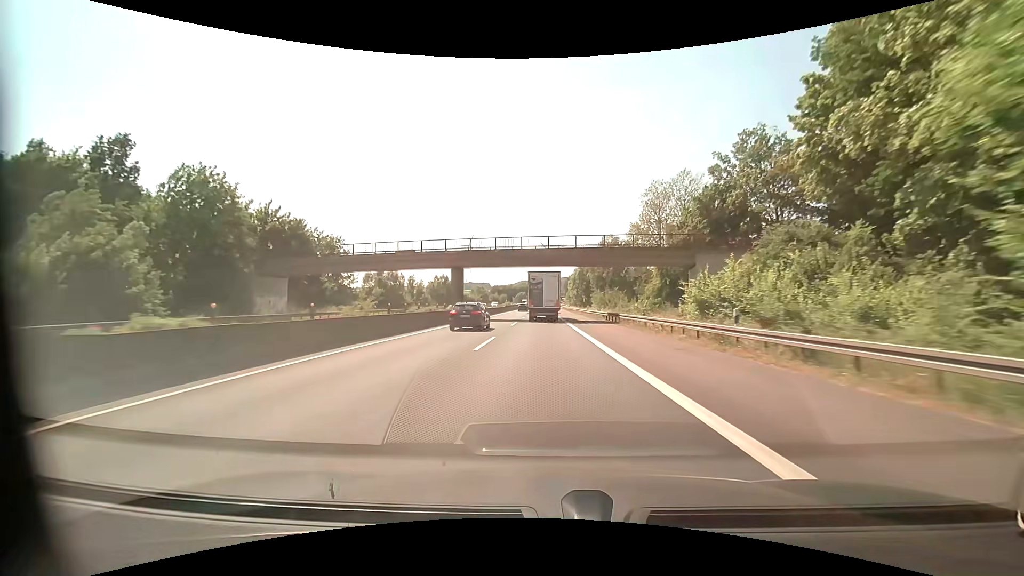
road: motorway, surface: asphalt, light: Day
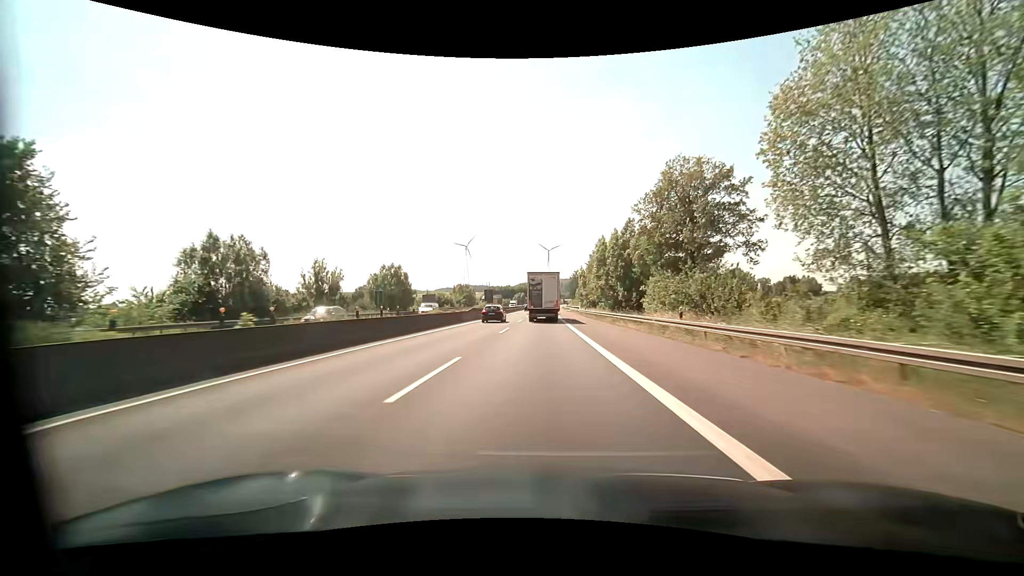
(-0.2, +43.7) m; 0°
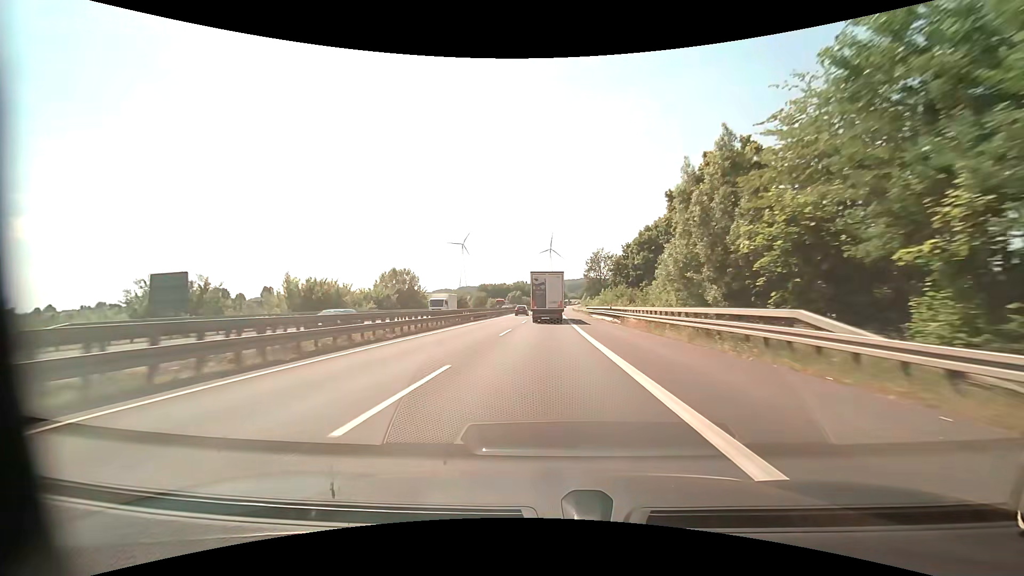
(+0.2, +73.7) m; 0°
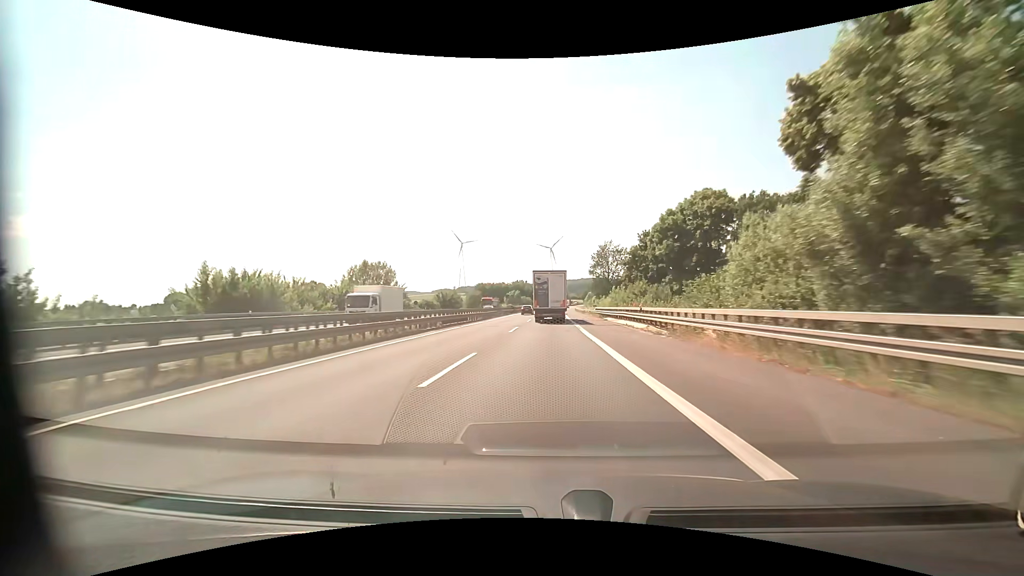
(0.0, +14.8) m; 0°
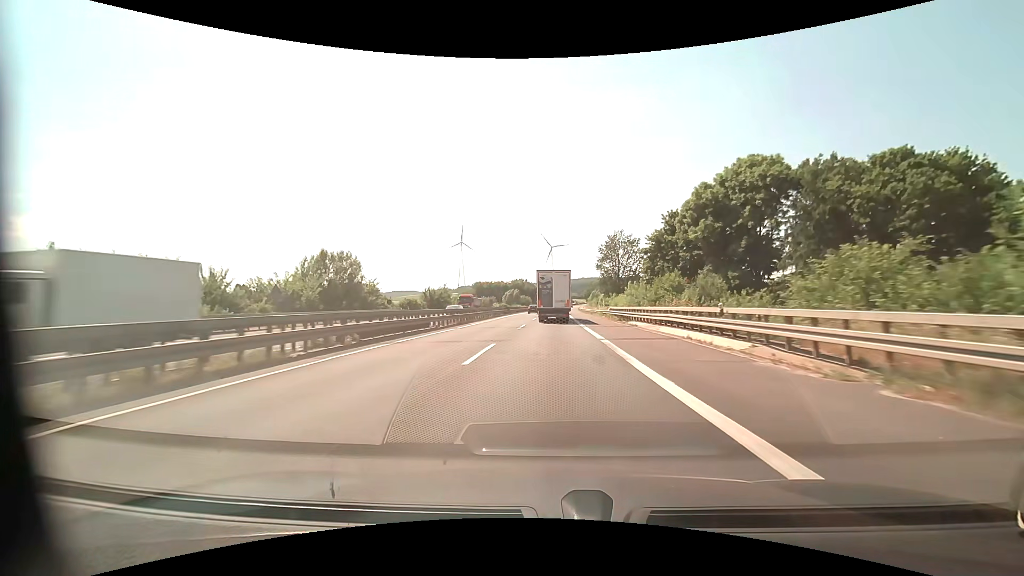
(0.0, +14.9) m; 0°
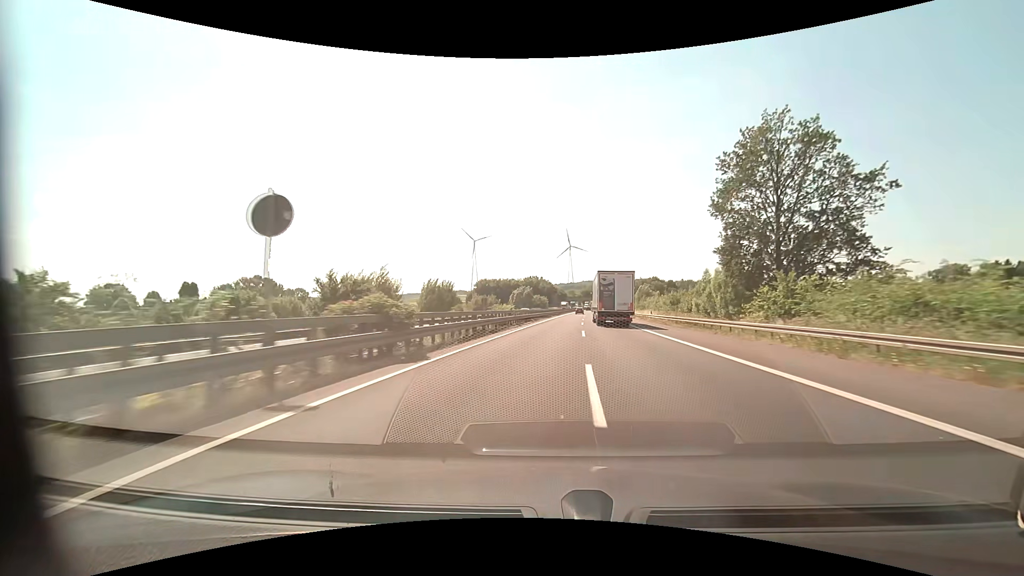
(-1.1, +59.6) m; -2°
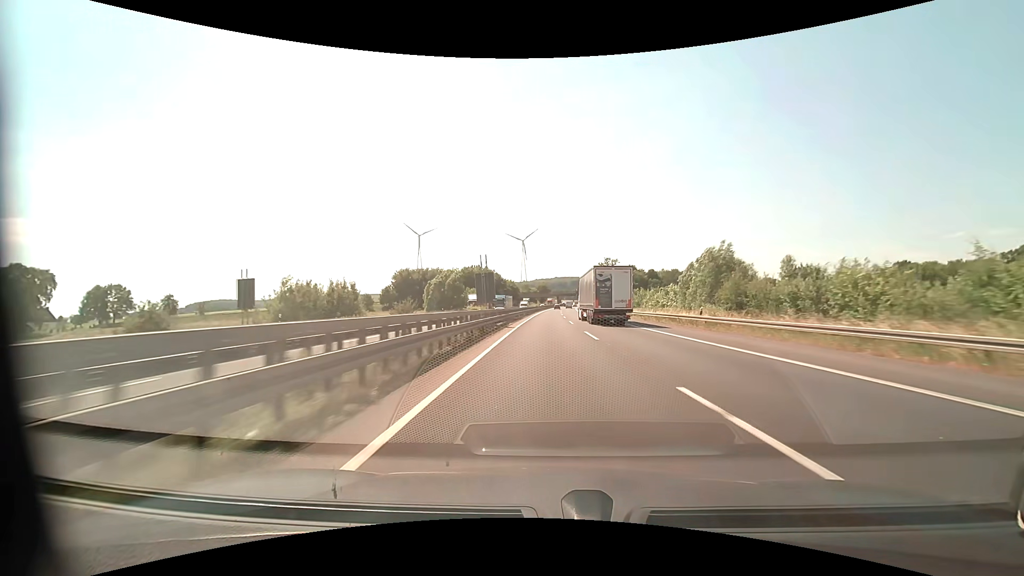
(+3.2, +75.4) m; +5°
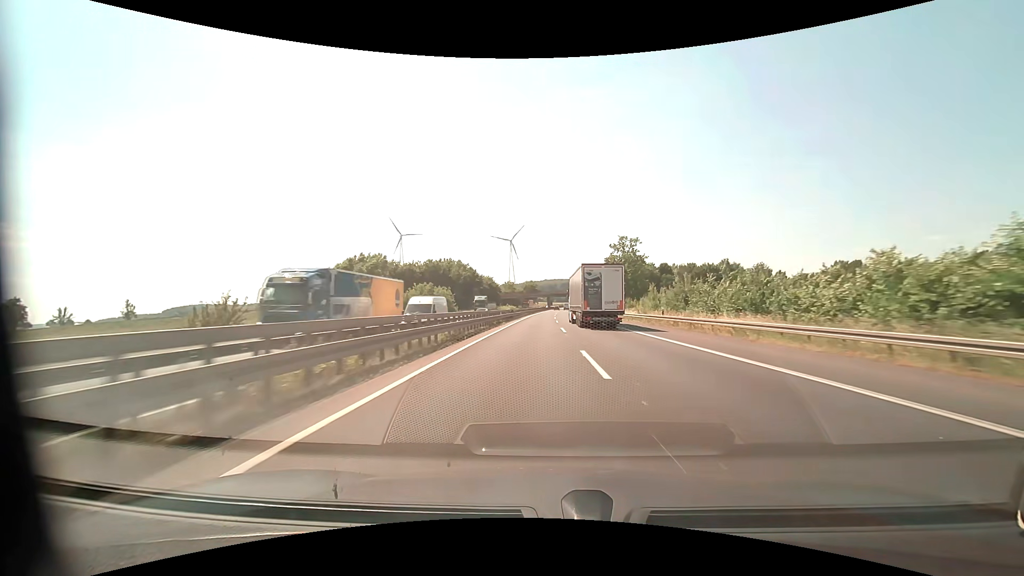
(+0.9, +46.9) m; +1°
(0, +10) (0, +20) (0, +30) (0, +40) (0, +50) (0, +60) (0, +70) (0, +80) (0, +90) (0, +100) m
